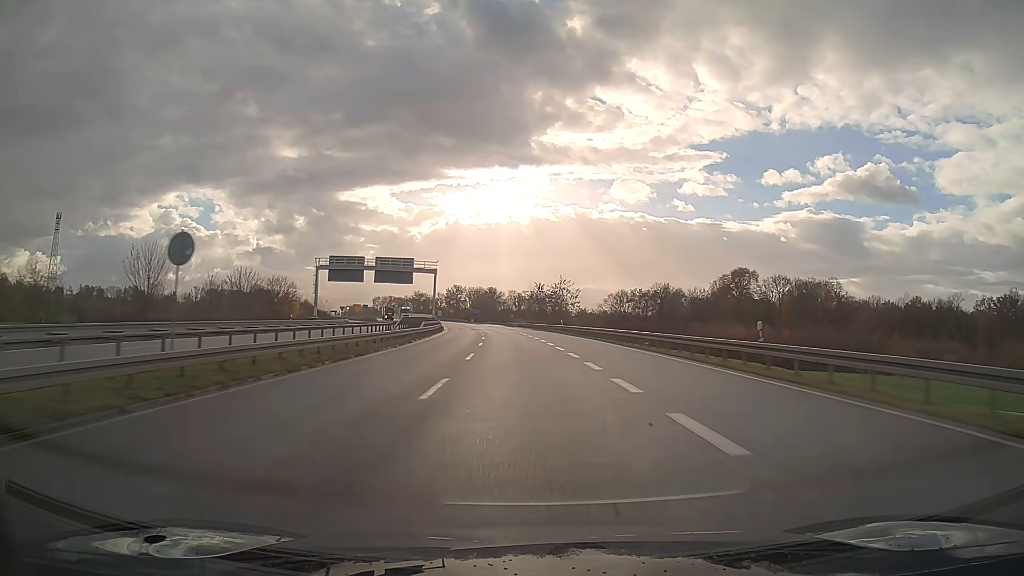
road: trunk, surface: asphalt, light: Day
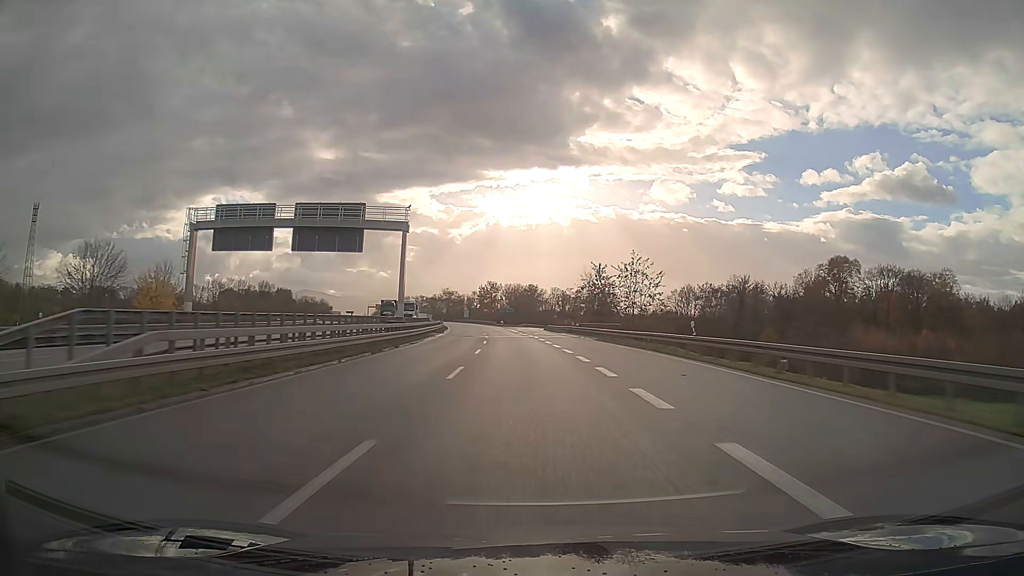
(-1.4, +43.8) m; -4°
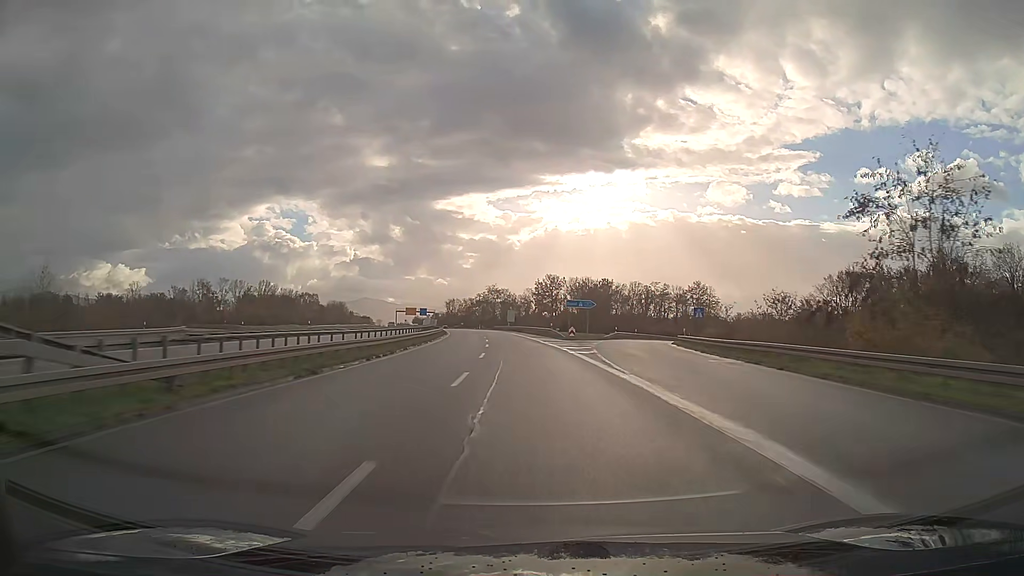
(-3.4, +72.4) m; -5°
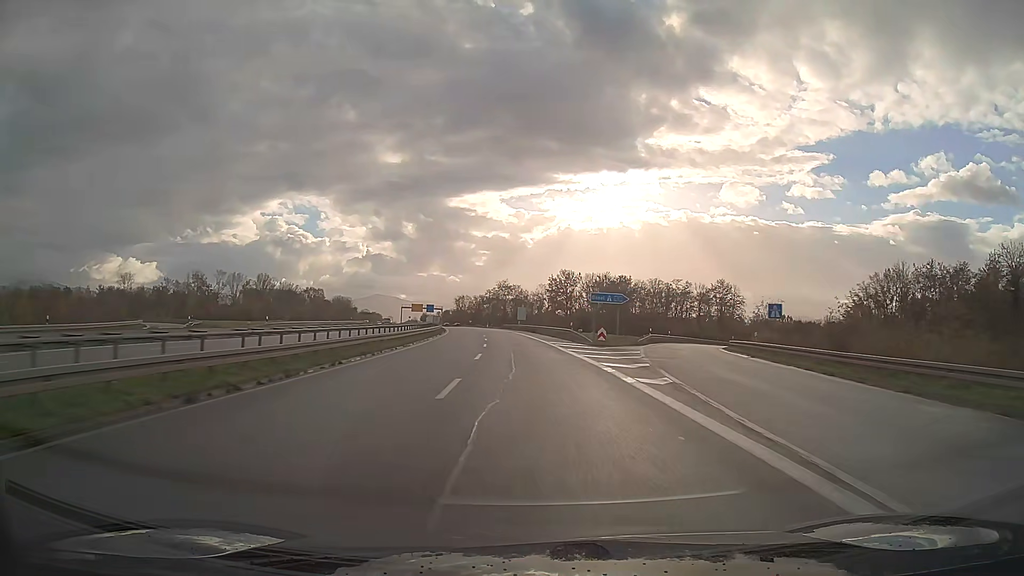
(-0.1, +14.4) m; -1°
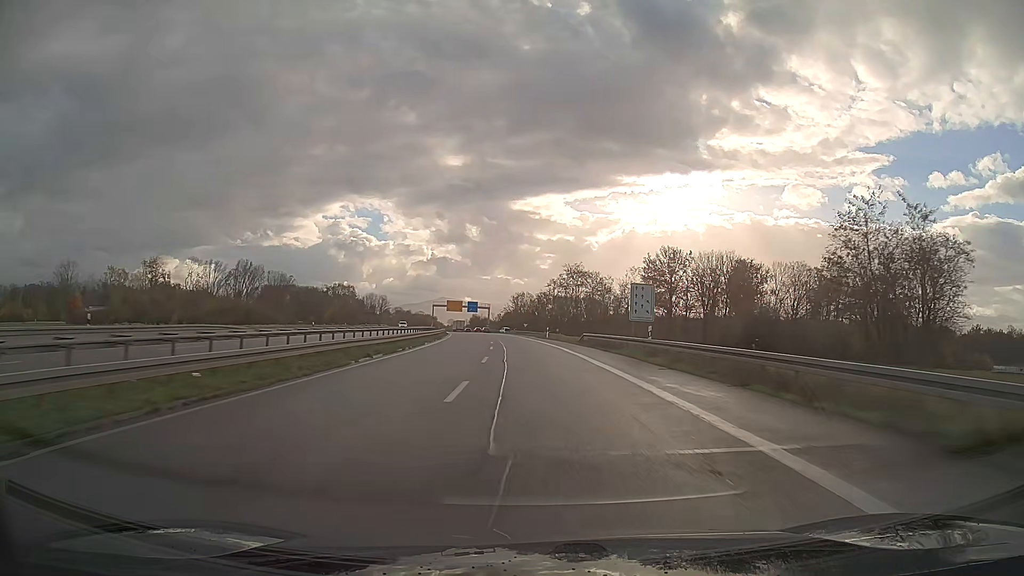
(-3.6, +71.8) m; -6°
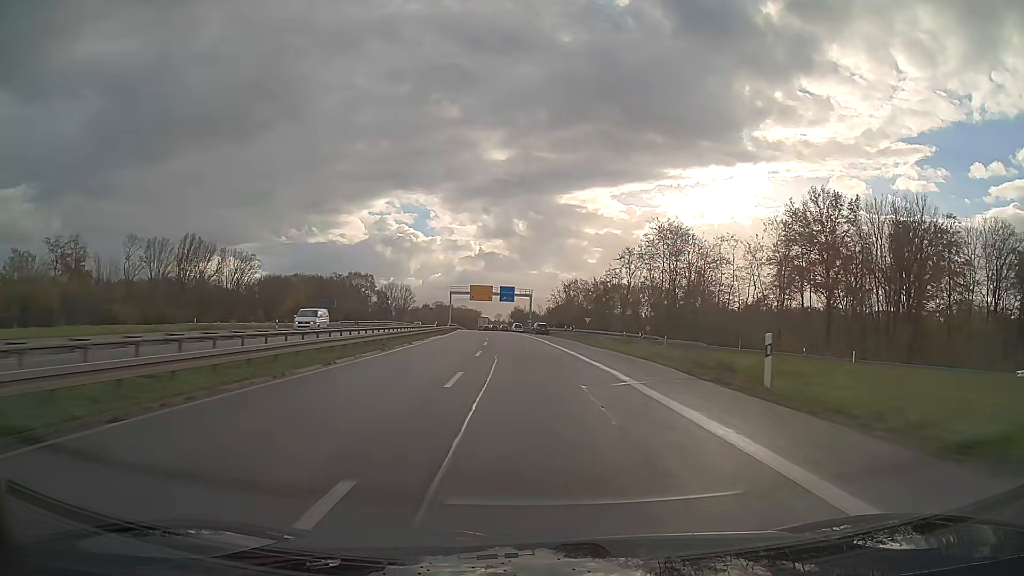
(-2.0, +57.2) m; -4°
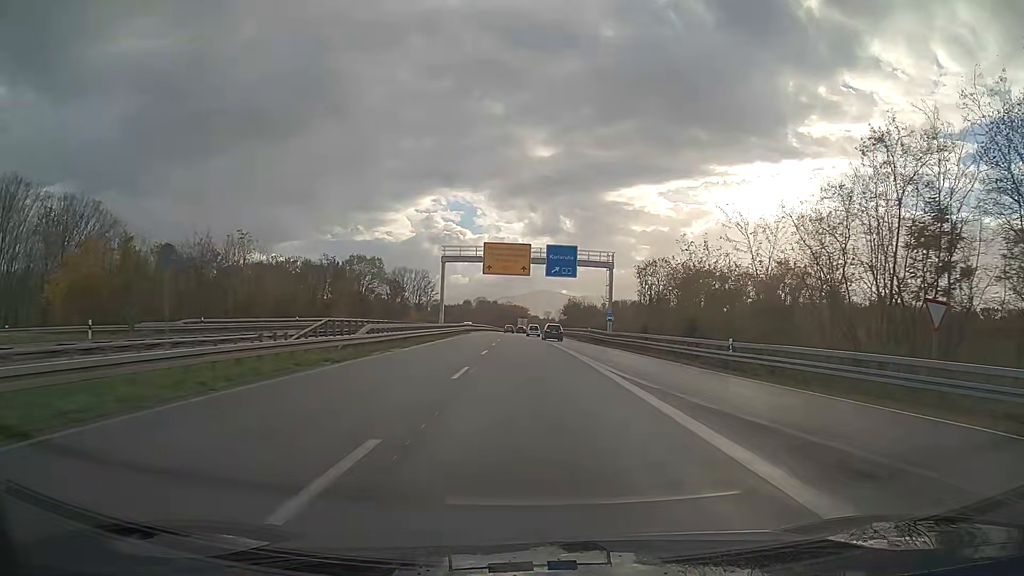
(-2.7, +68.9) m; -4°
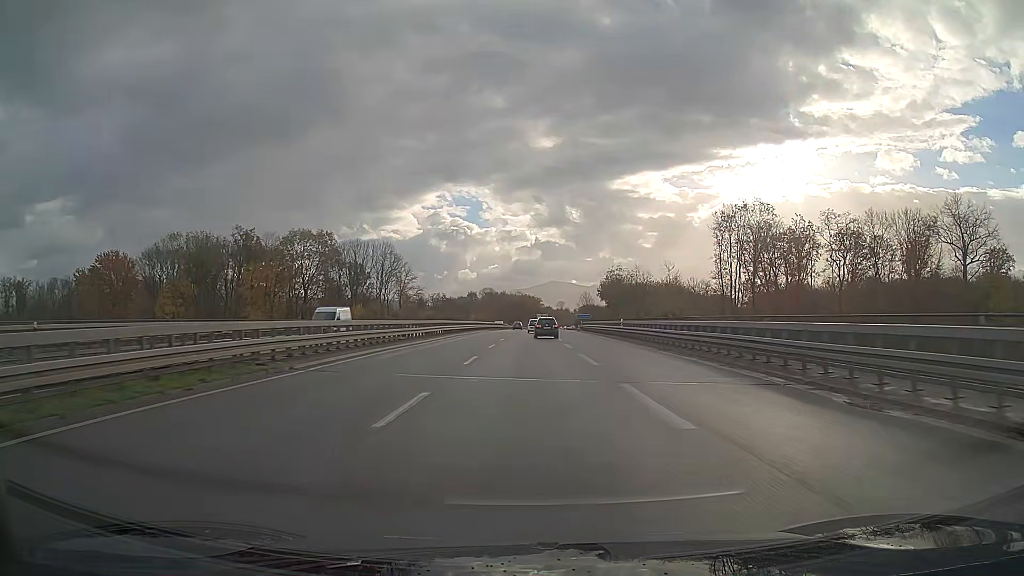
(-0.7, +66.0) m; -1°
